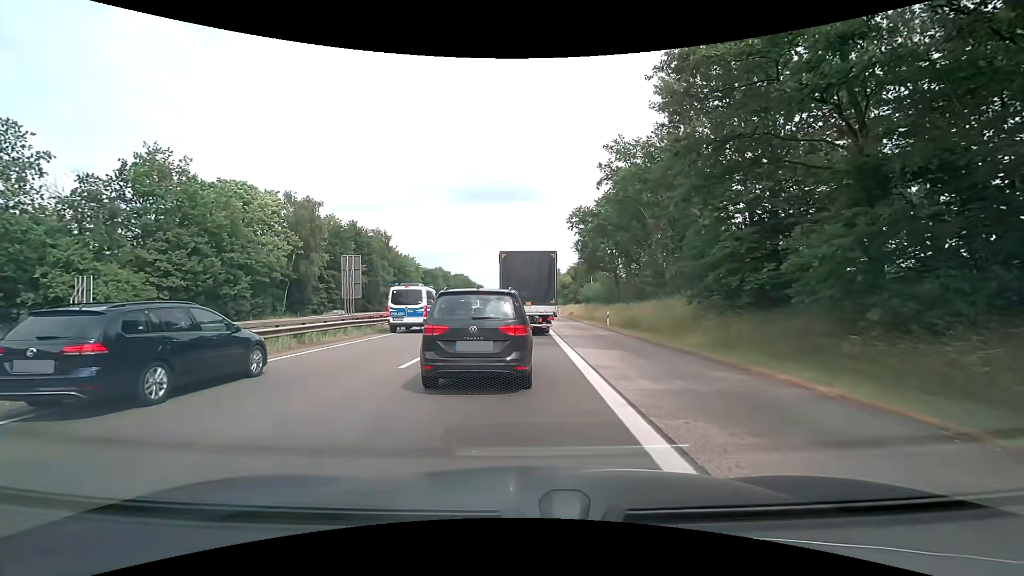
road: motorway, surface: asphalt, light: Day
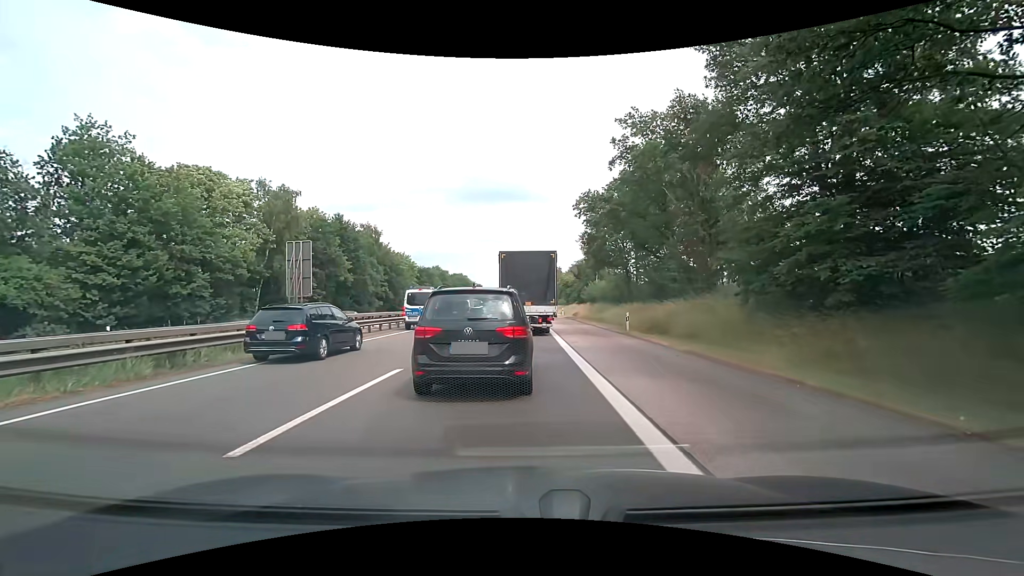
(-0.1, +6.3) m; 0°
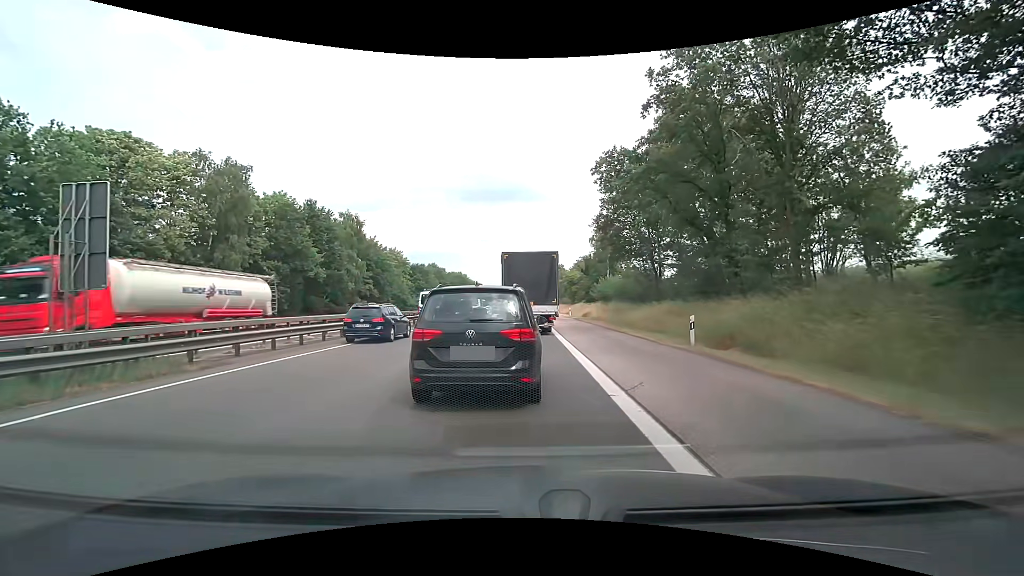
(-0.2, +10.2) m; -1°
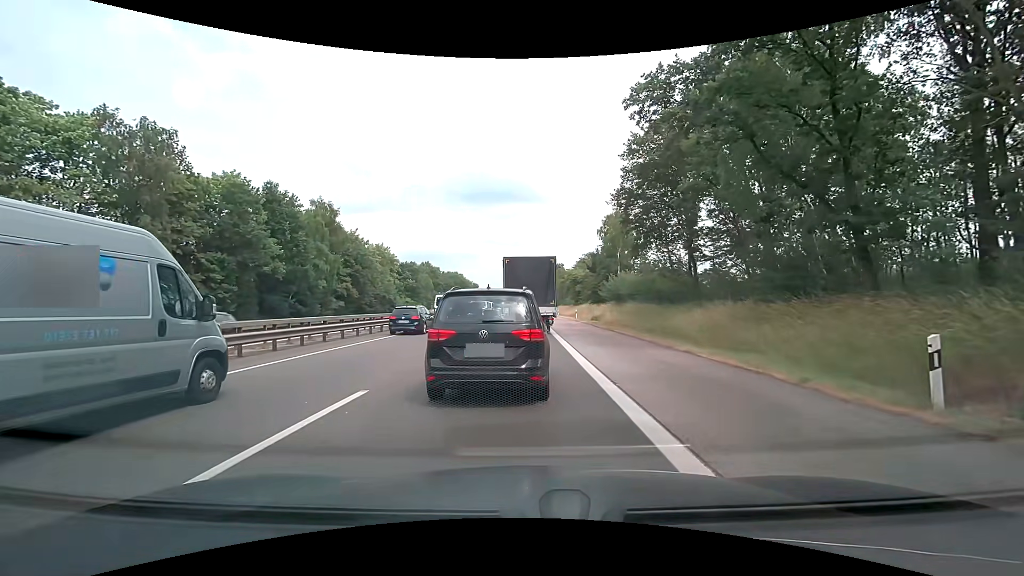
(0.0, +9.9) m; -1°
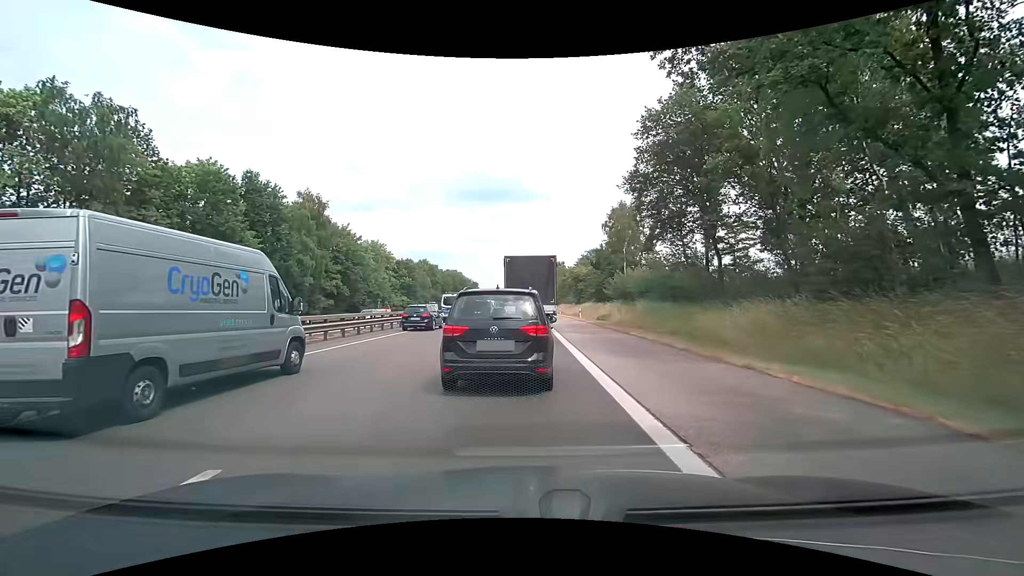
(+0.1, +4.0) m; 0°
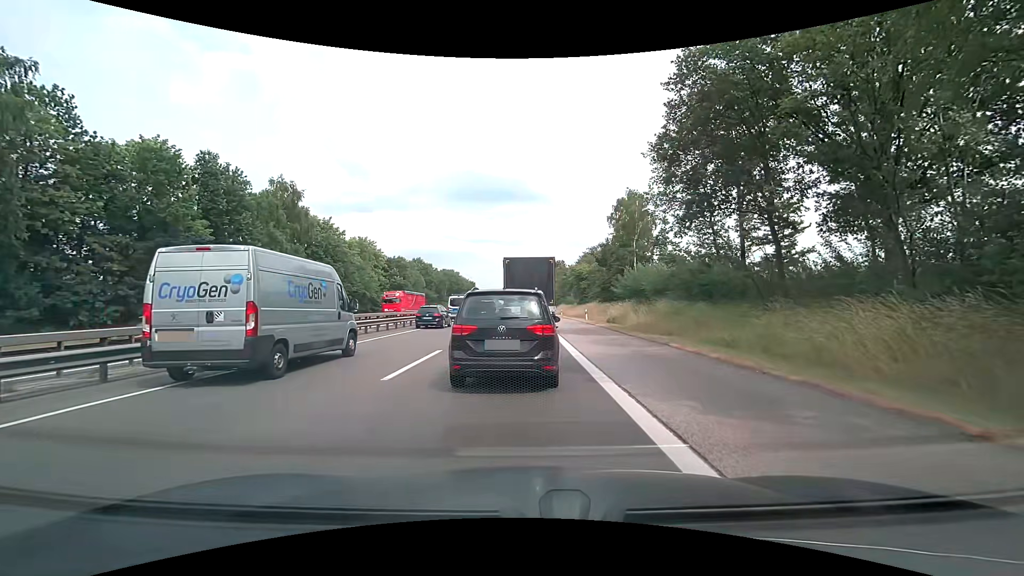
(+0.1, +6.6) m; +1°
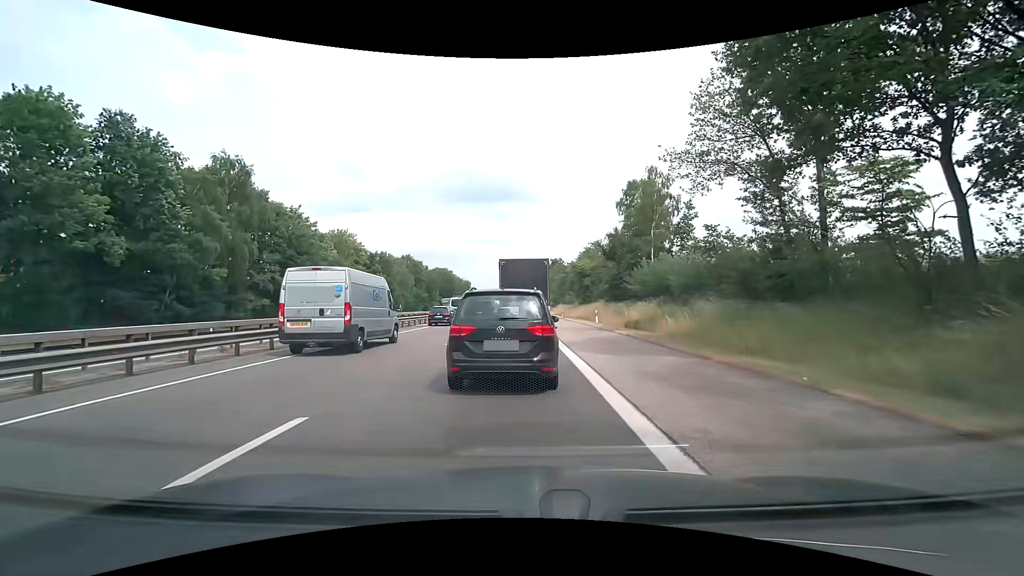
(+0.1, +9.2) m; 0°
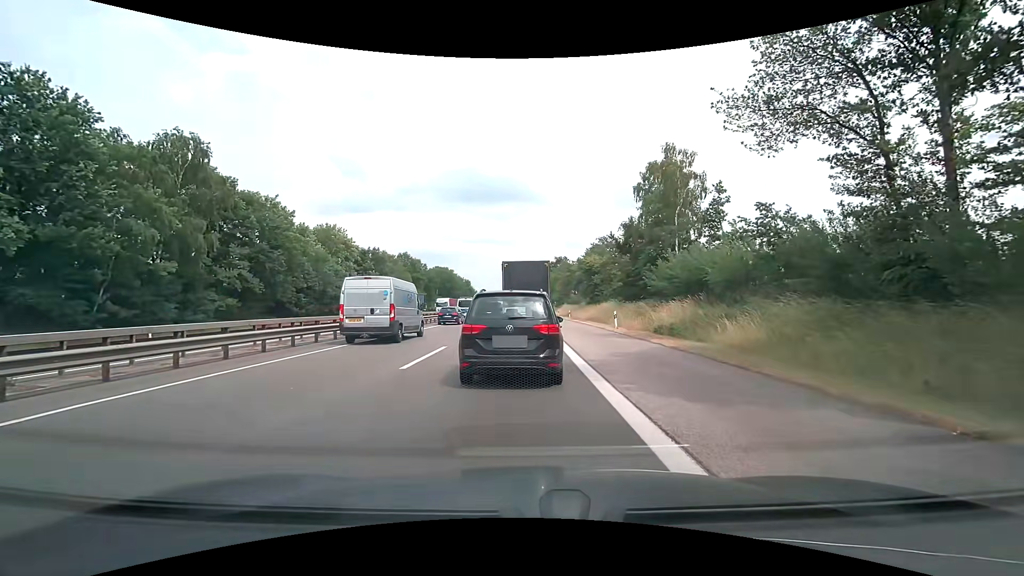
(+0.1, +6.7) m; +1°
(0, +10) (0, +20) (0, +30) (0, +40) (0, +50) (-1, +60) (-1, +70) (-1, +80) (-1, +90) (-1, +100) m
